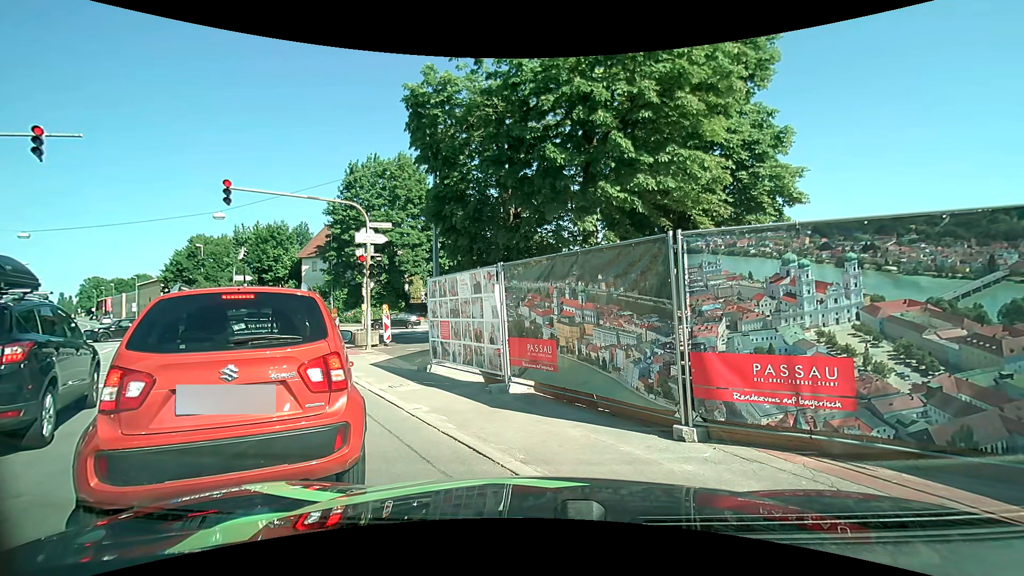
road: primary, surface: asphalt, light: Day
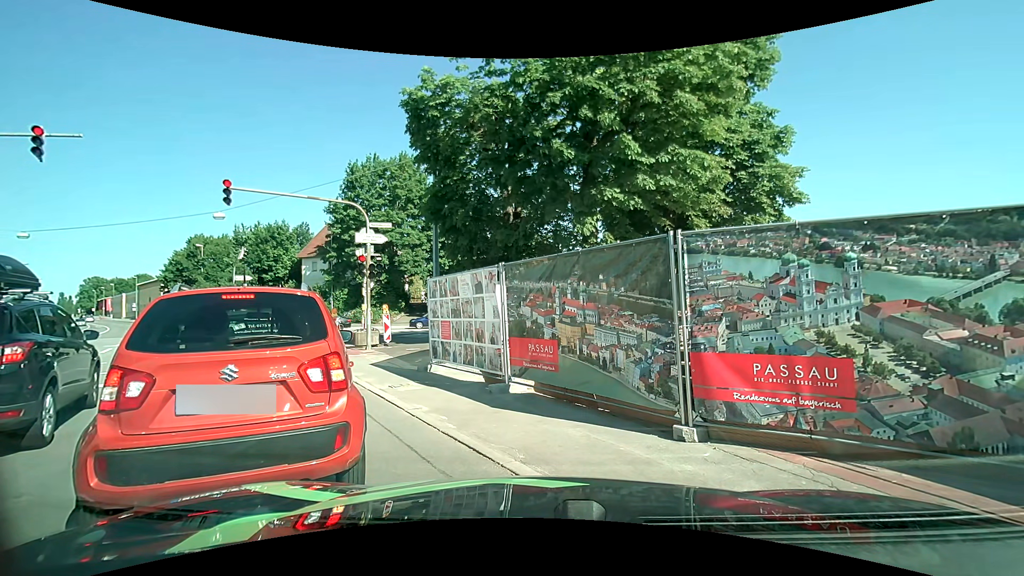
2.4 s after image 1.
(0.0, 0.0) m; 0°
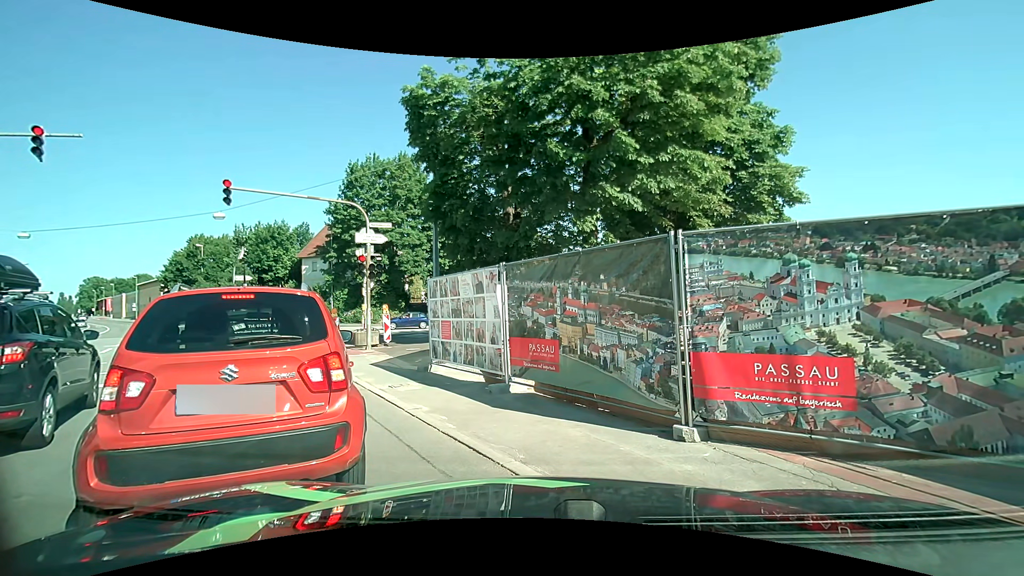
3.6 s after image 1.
(0.0, 0.0) m; 0°
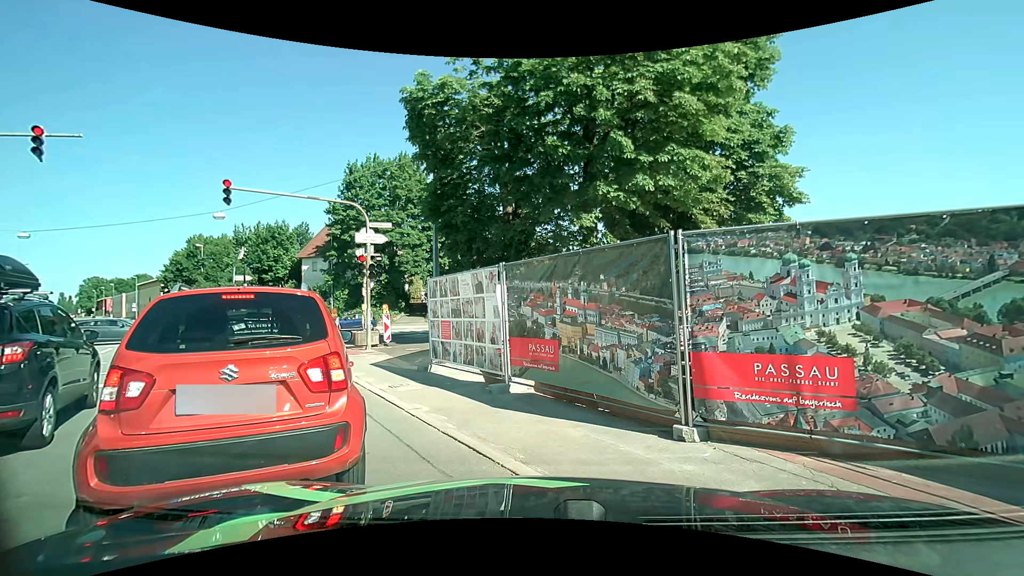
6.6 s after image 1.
(0.0, 0.0) m; 0°
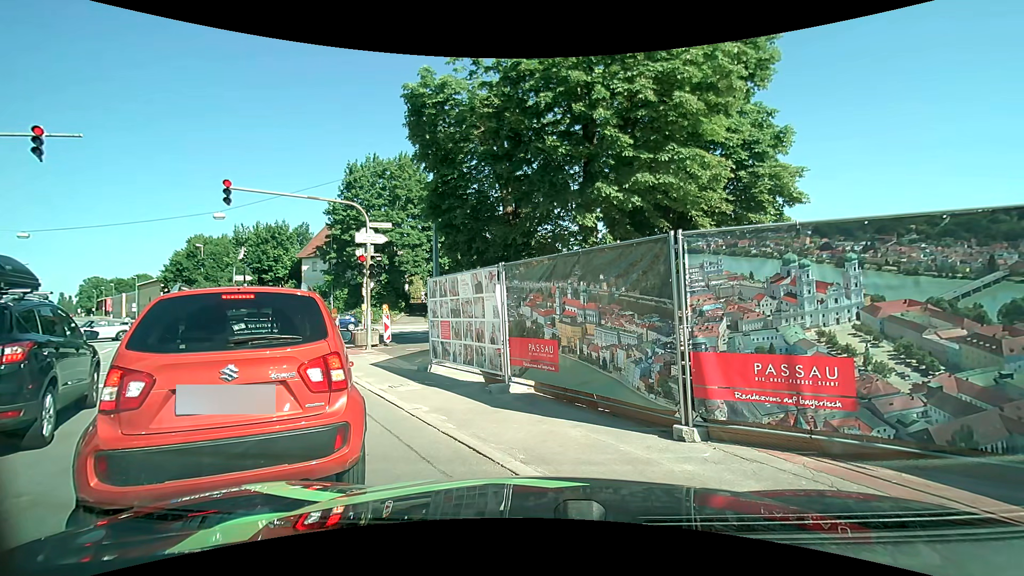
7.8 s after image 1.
(0.0, 0.0) m; 0°
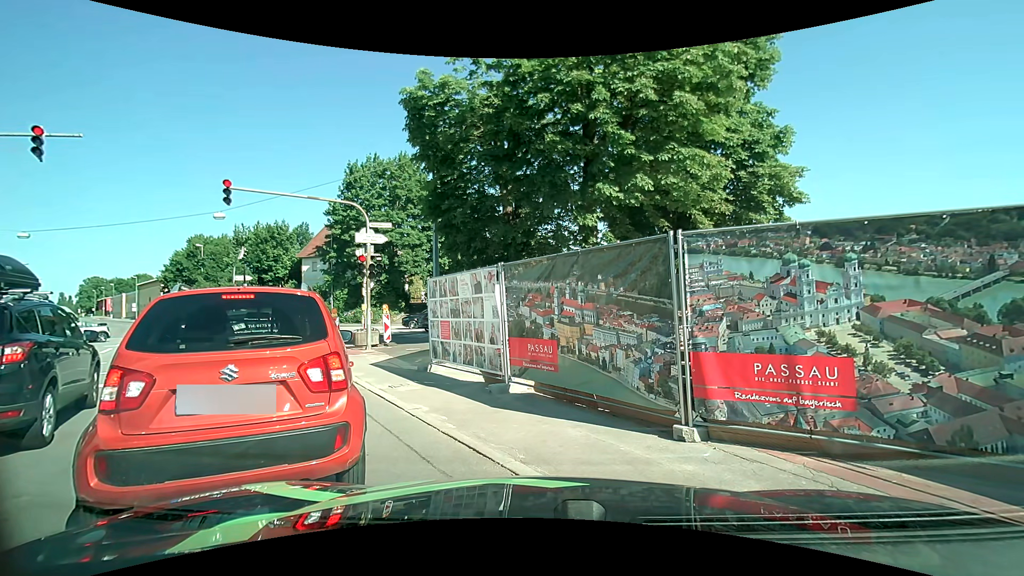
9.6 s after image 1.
(0.0, 0.0) m; 0°
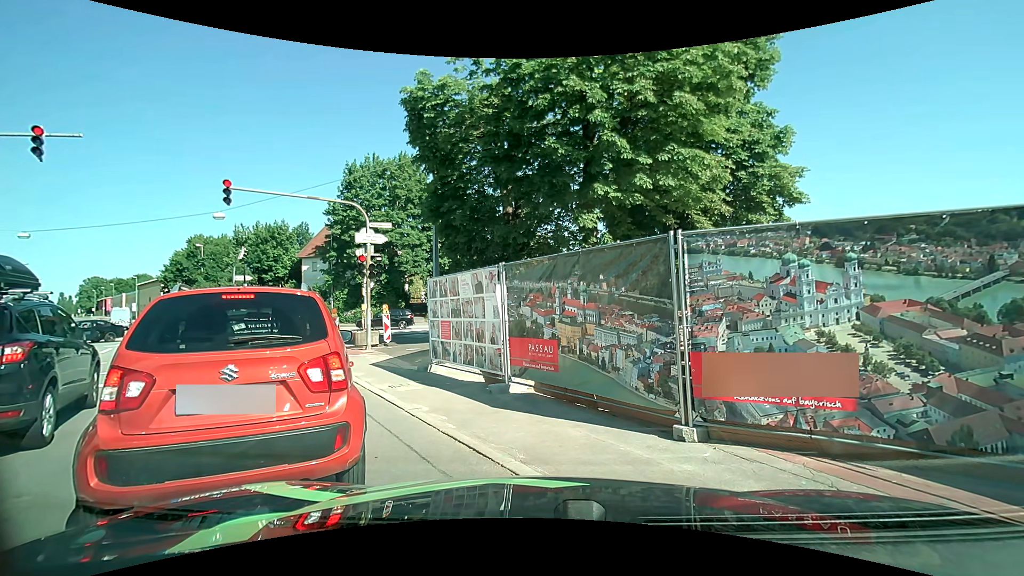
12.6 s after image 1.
(0.0, 0.0) m; 0°
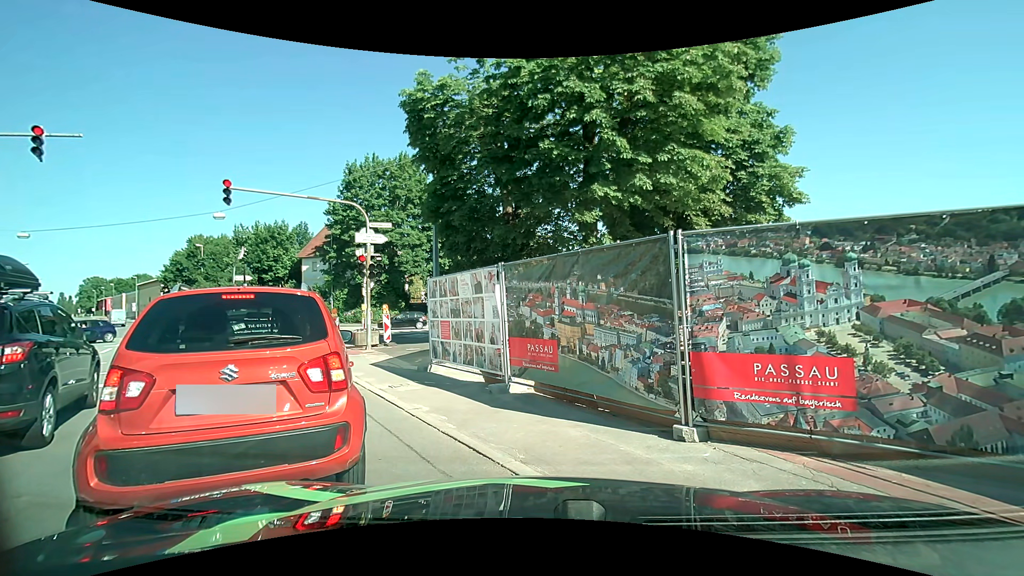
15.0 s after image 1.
(0.0, 0.0) m; 0°
(-4, +9) (-9, +17) (-13, +27) (-10, +36) (-2, +43) (+7, +45) (+17, +44) (+27, +42) (+37, +42) (+47, +44) m
